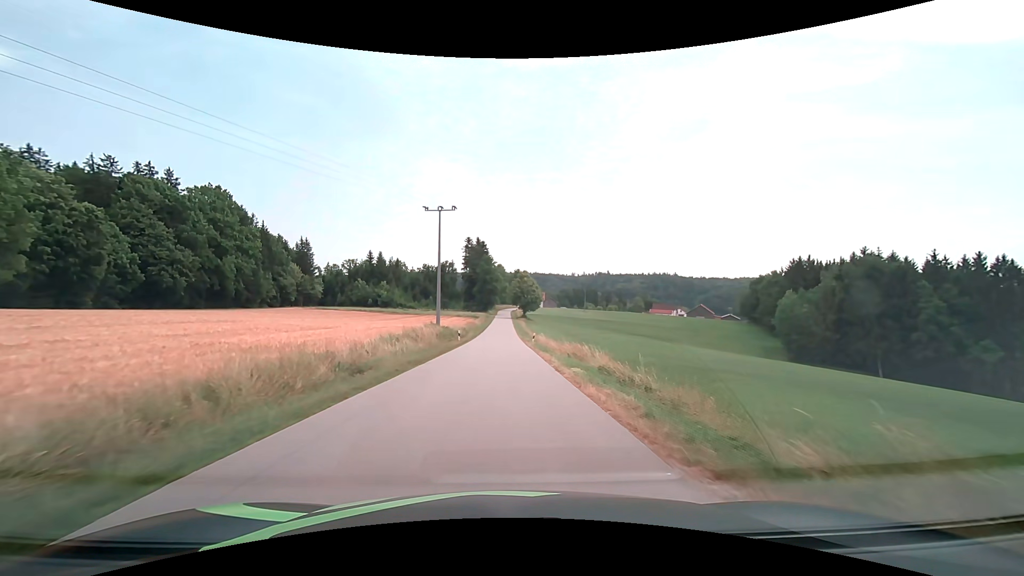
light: Day
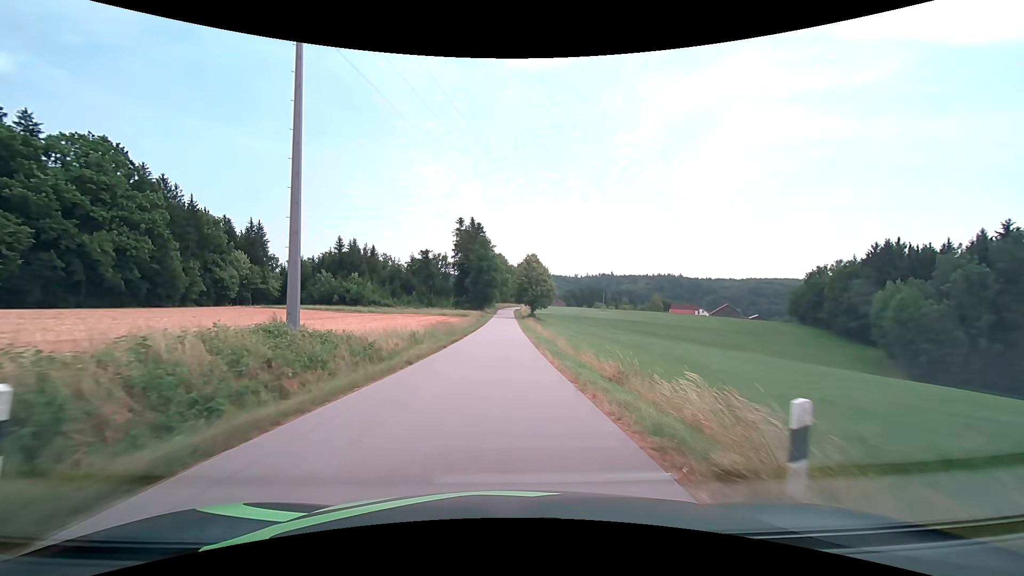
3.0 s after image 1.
(-0.1, +36.3) m; 0°
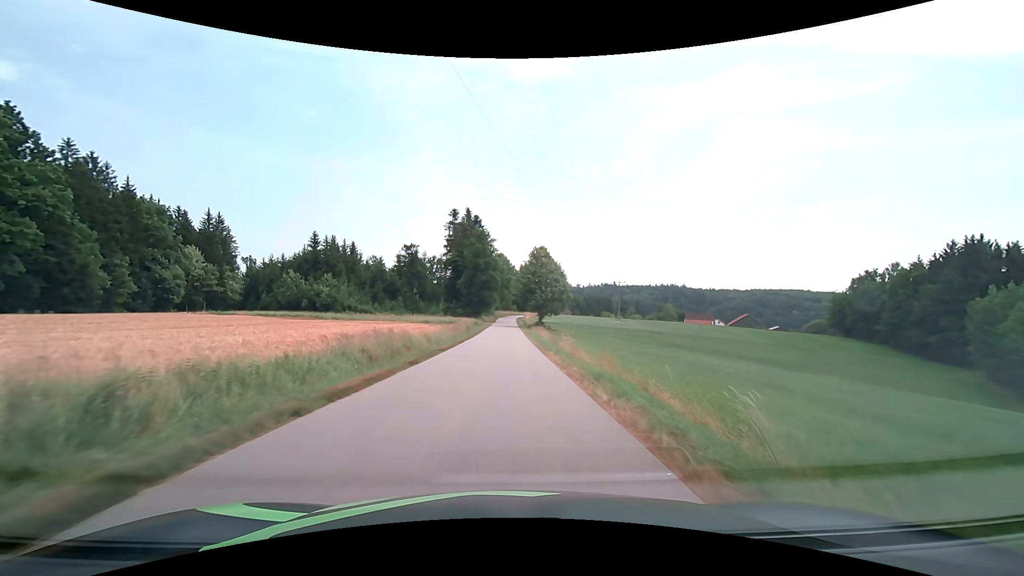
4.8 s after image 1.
(-0.1, +21.8) m; 0°
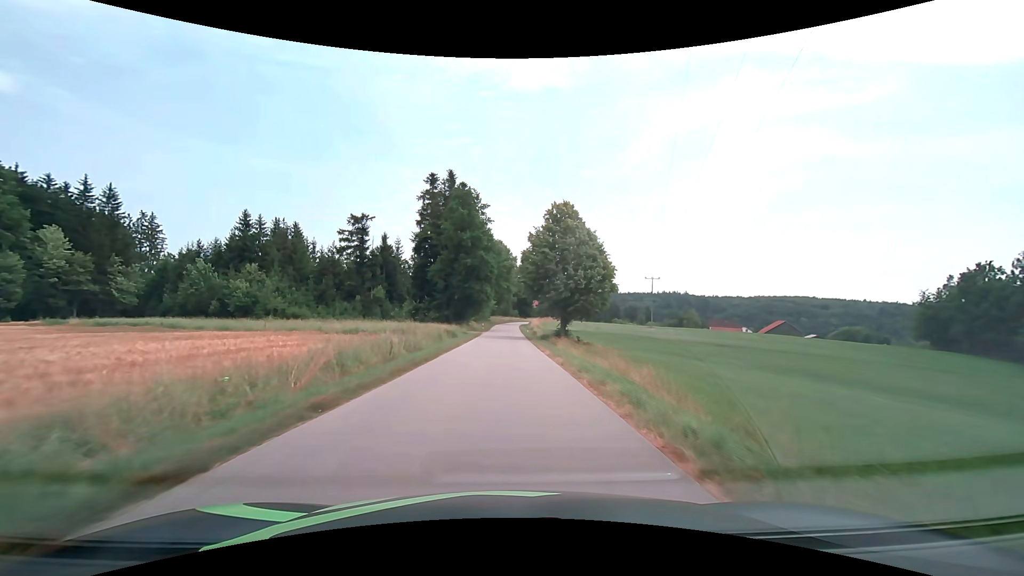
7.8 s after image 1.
(-0.1, +34.9) m; 0°
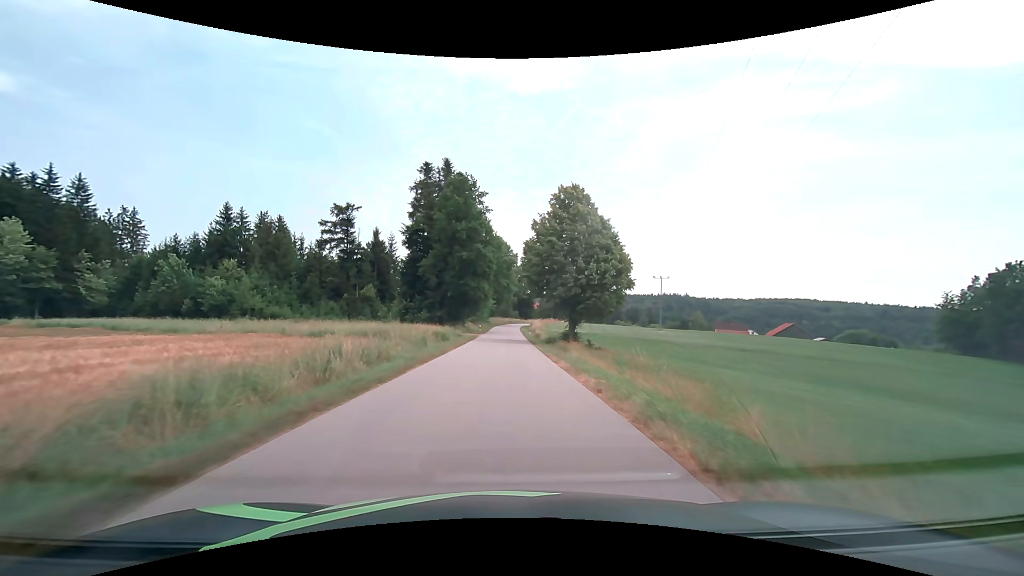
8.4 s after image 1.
(0.0, +6.7) m; 0°
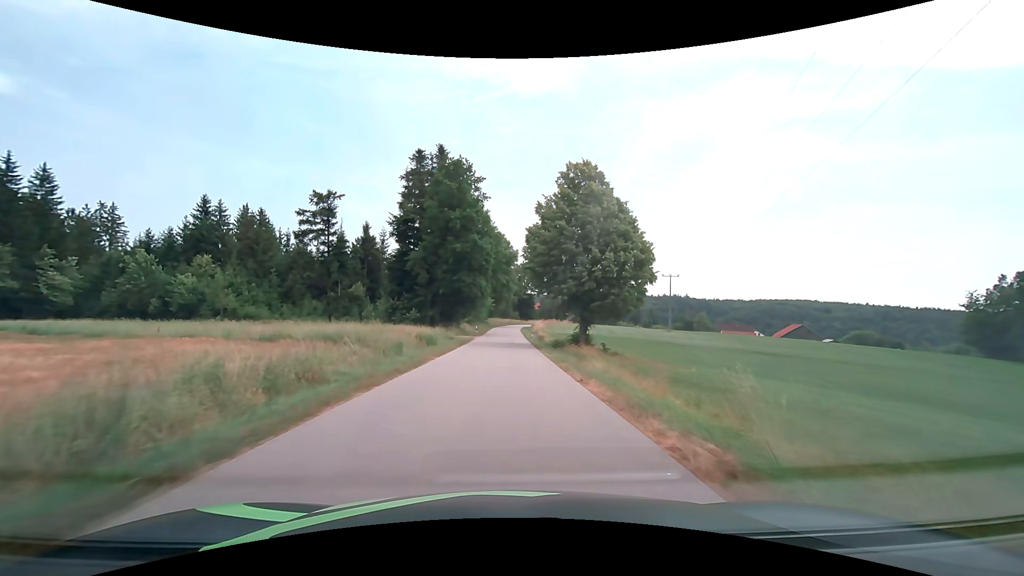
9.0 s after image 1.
(0.0, +6.5) m; 0°
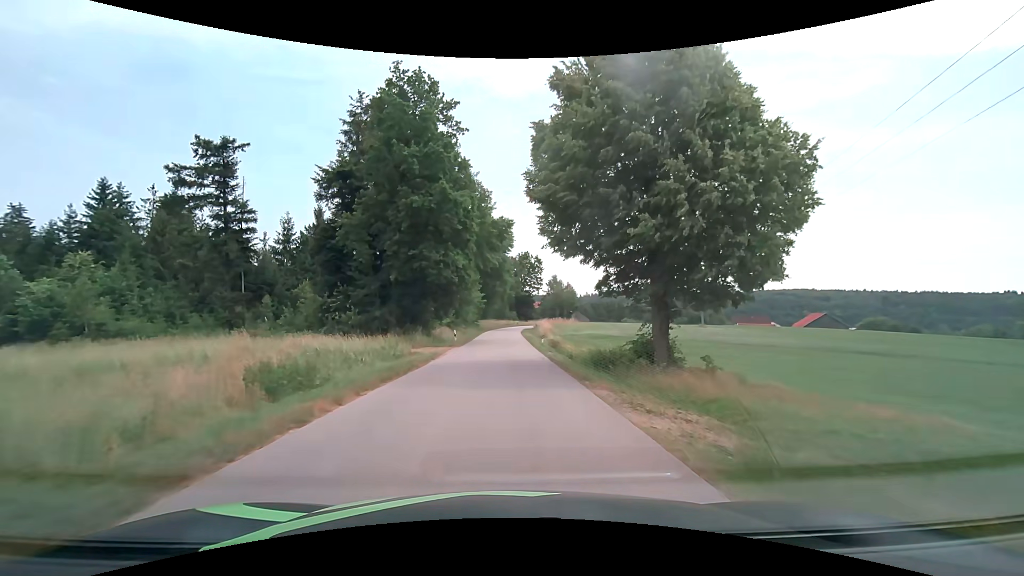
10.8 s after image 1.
(+0.1, +19.2) m; +1°
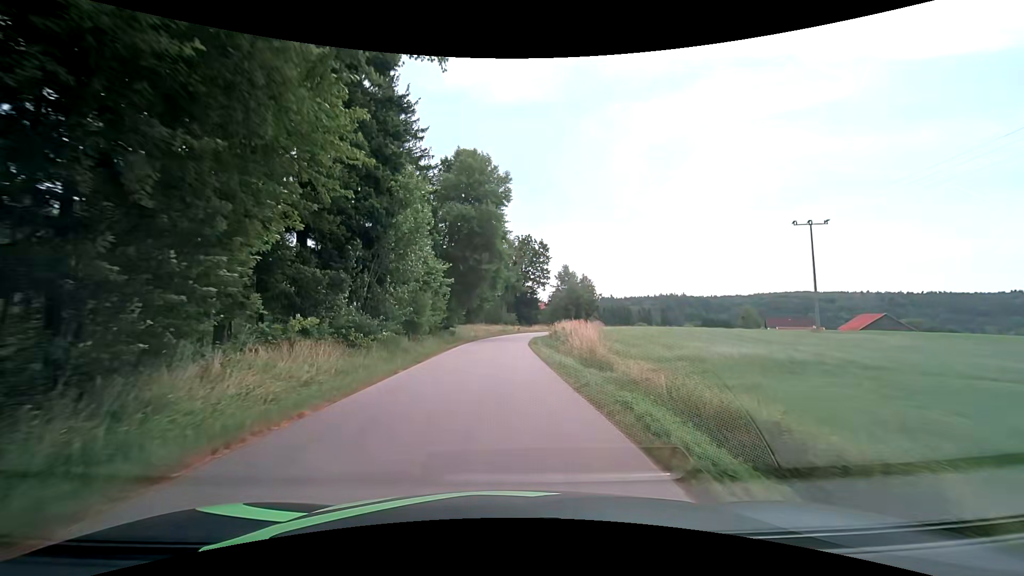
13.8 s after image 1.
(+0.1, +32.2) m; 0°
(0, +10) (0, +20) (0, +30) (0, +40) (+1, +50) (+3, +60) (+6, +69) (+10, +78) (+15, +87) (+20, +96) m
